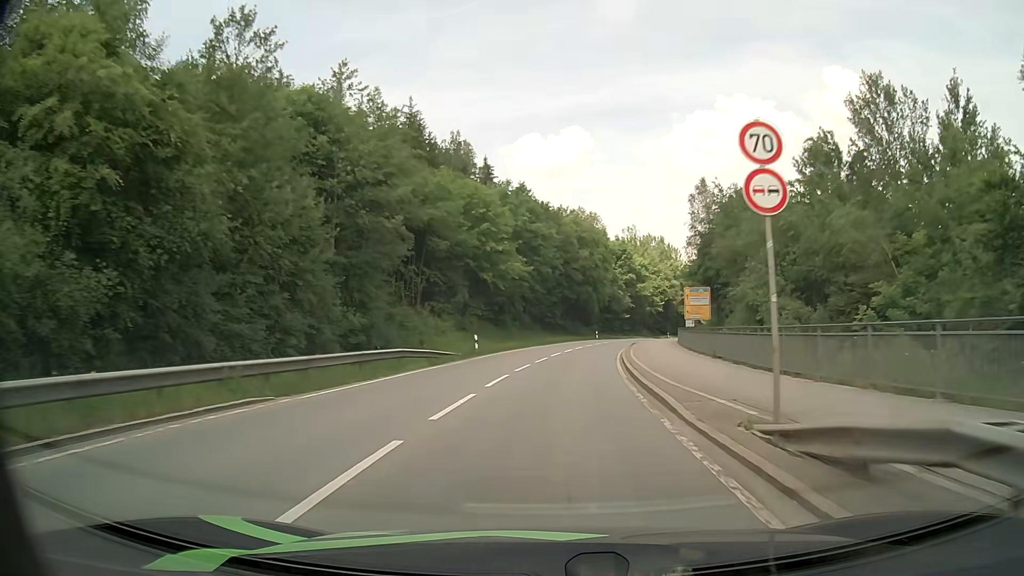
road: secondary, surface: asphalt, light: Day
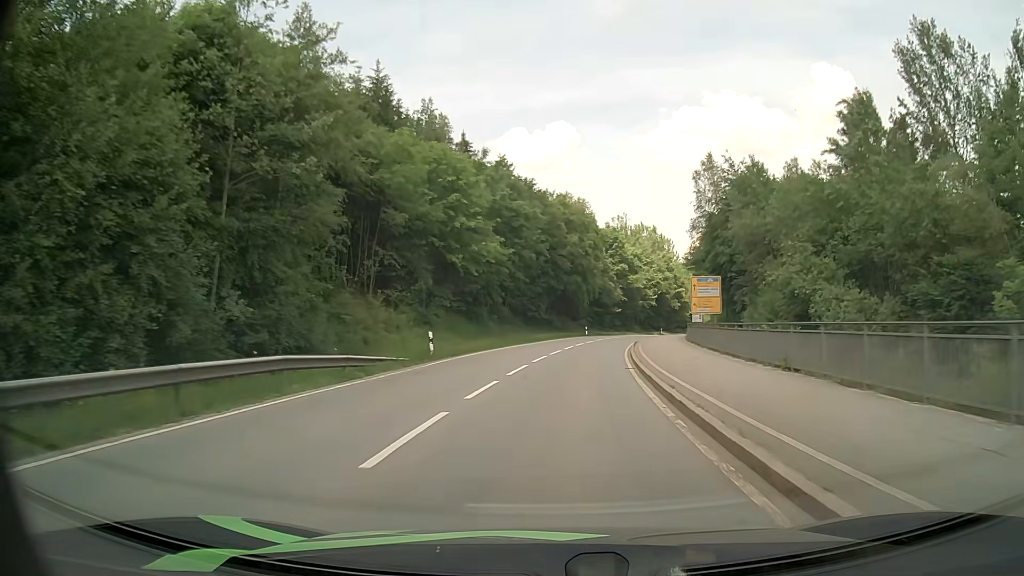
(+0.1, +9.6) m; +1°
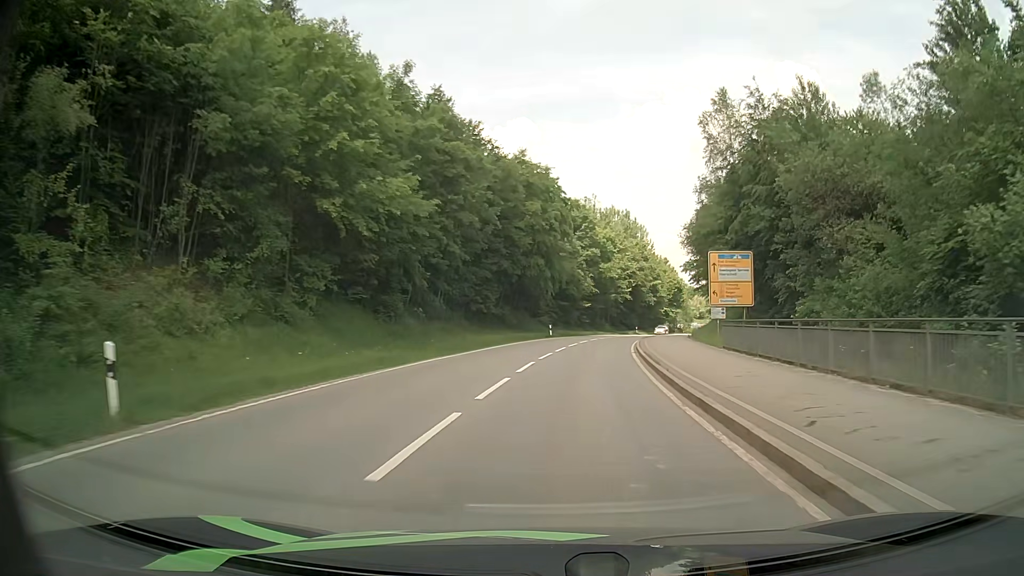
(+0.5, +18.4) m; +4°
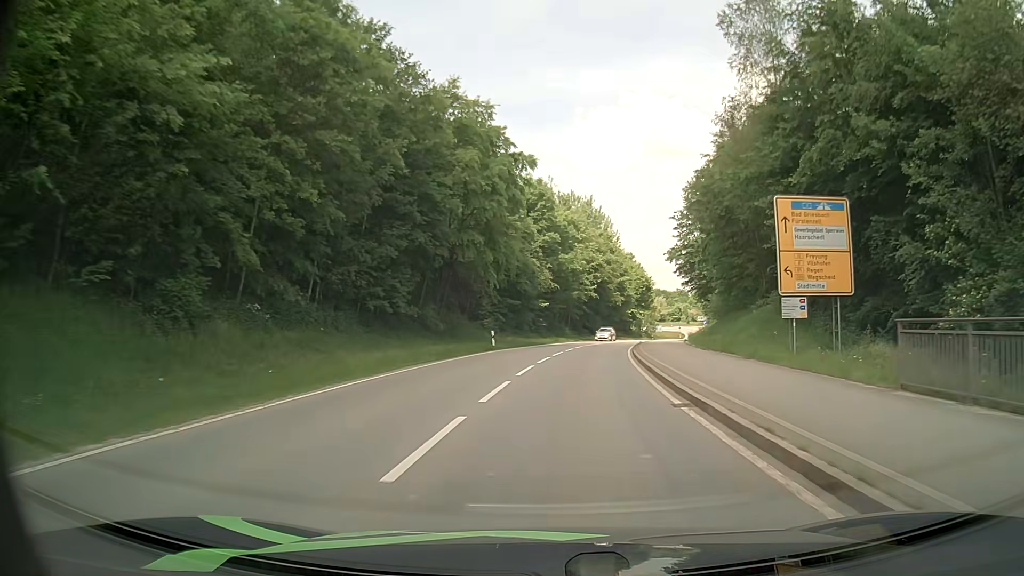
(+0.6, +17.8) m; +4°
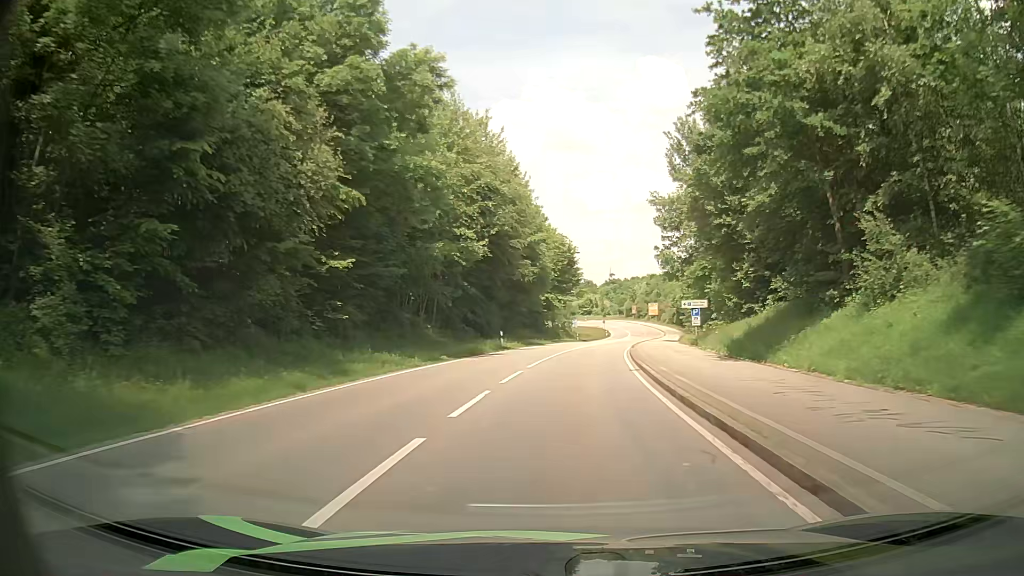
(+3.4, +43.5) m; +8°
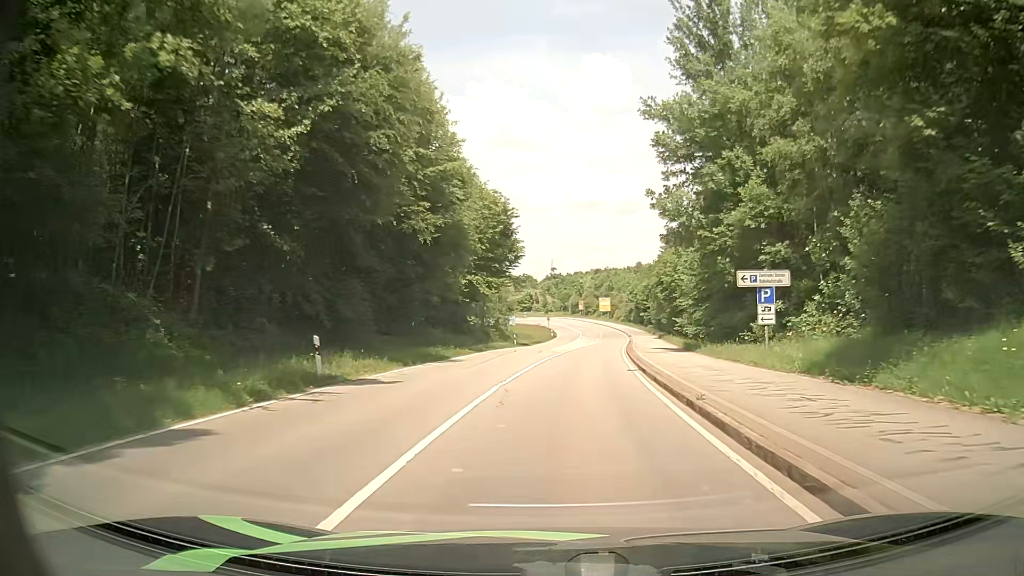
(+1.3, +26.3) m; +5°
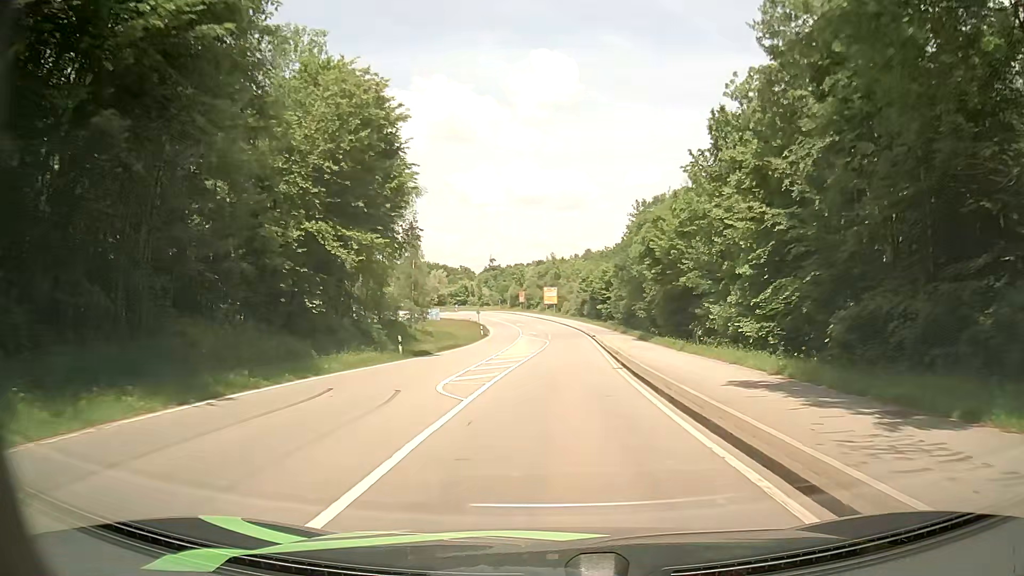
(+1.2, +26.7) m; +5°
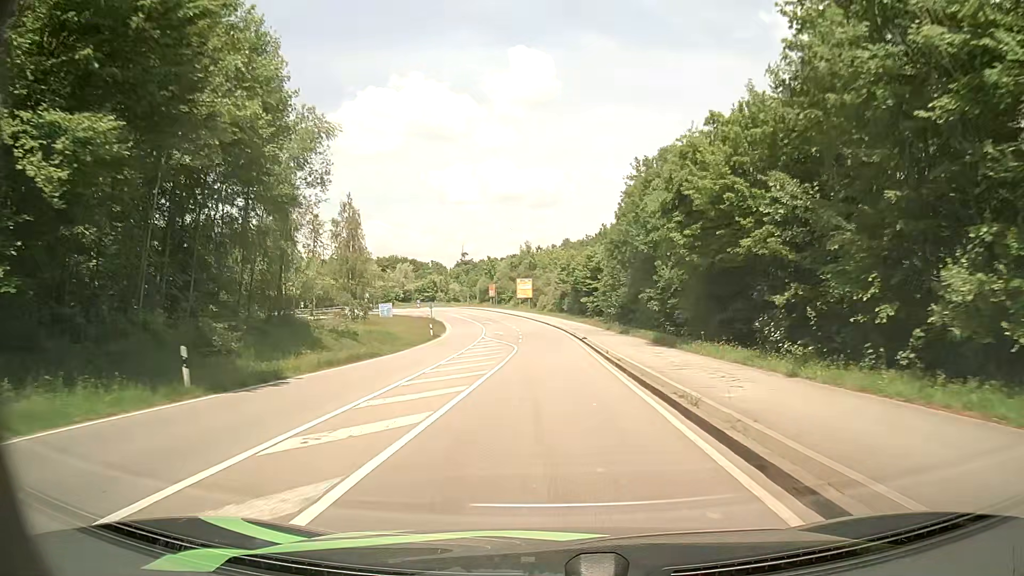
(+0.4, +18.1) m; +2°
(0, +10) (0, +20) (0, +30) (0, +40) (0, +50) (-1, +60) (-2, +70) (-3, +80) (-5, +90) (-8, +99) m
